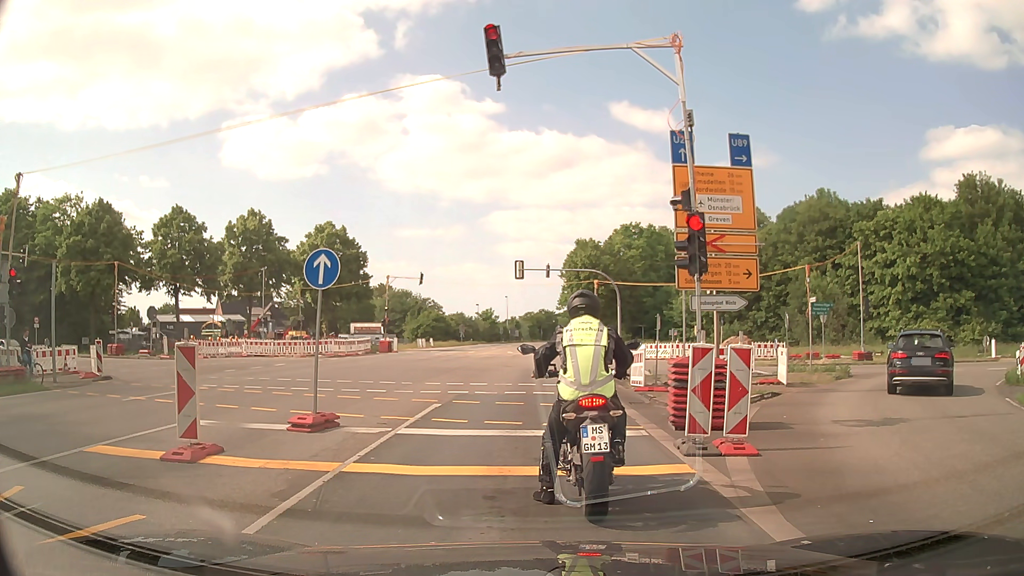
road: primary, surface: asphalt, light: Day
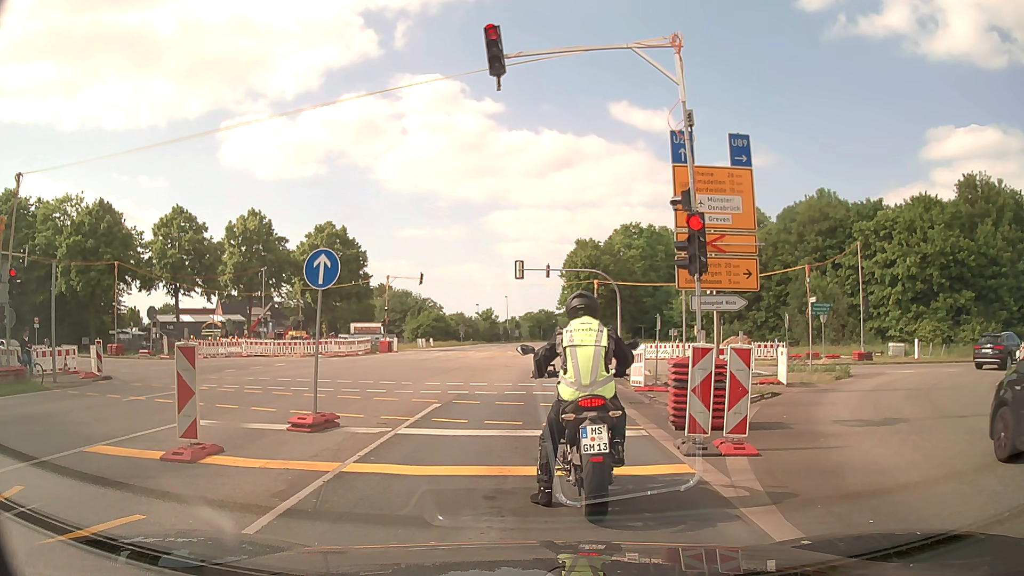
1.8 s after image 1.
(0.0, 0.0) m; 0°
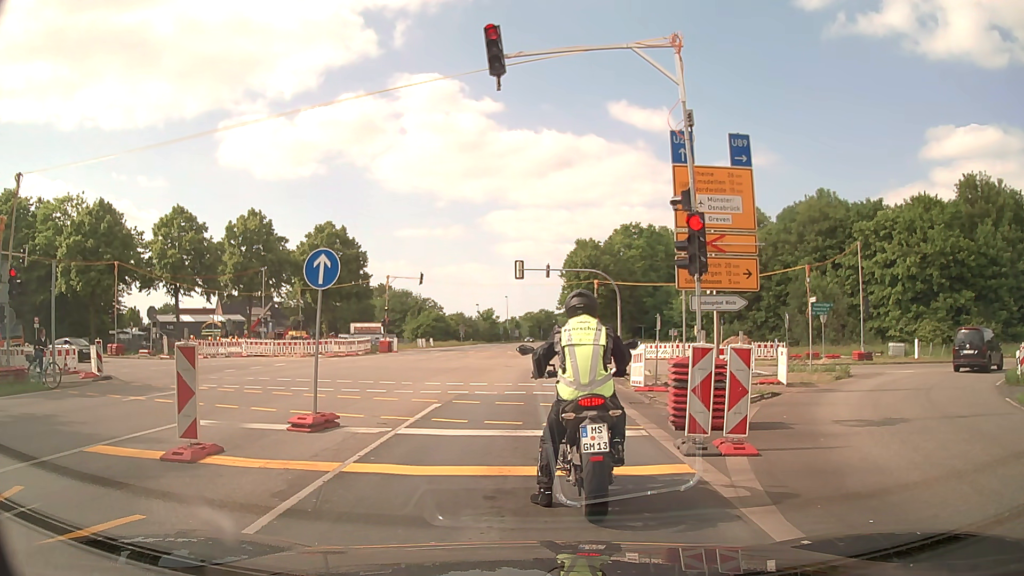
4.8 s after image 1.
(0.0, 0.0) m; 0°
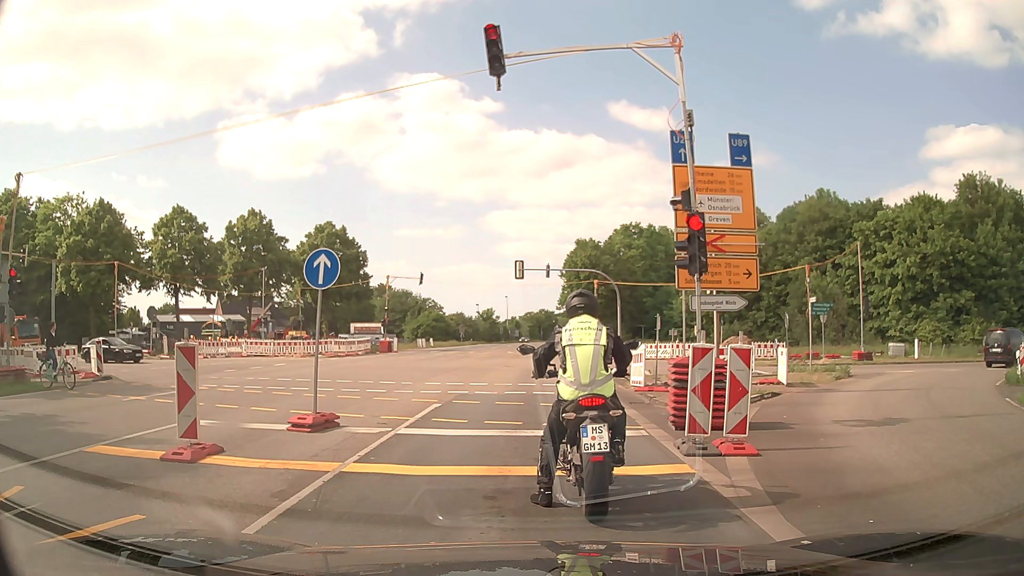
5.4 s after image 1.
(0.0, 0.0) m; 0°
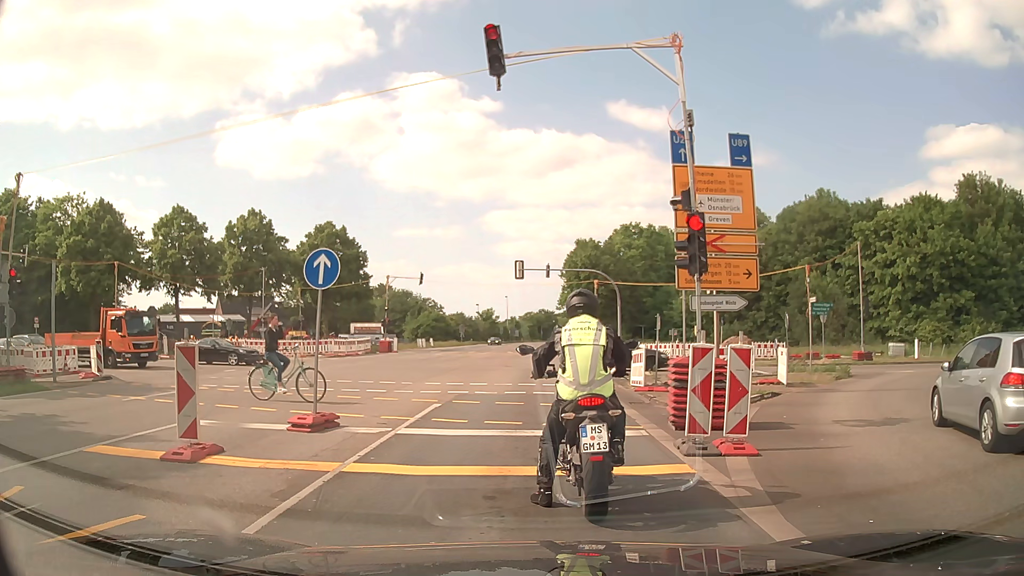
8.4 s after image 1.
(0.0, 0.0) m; 0°
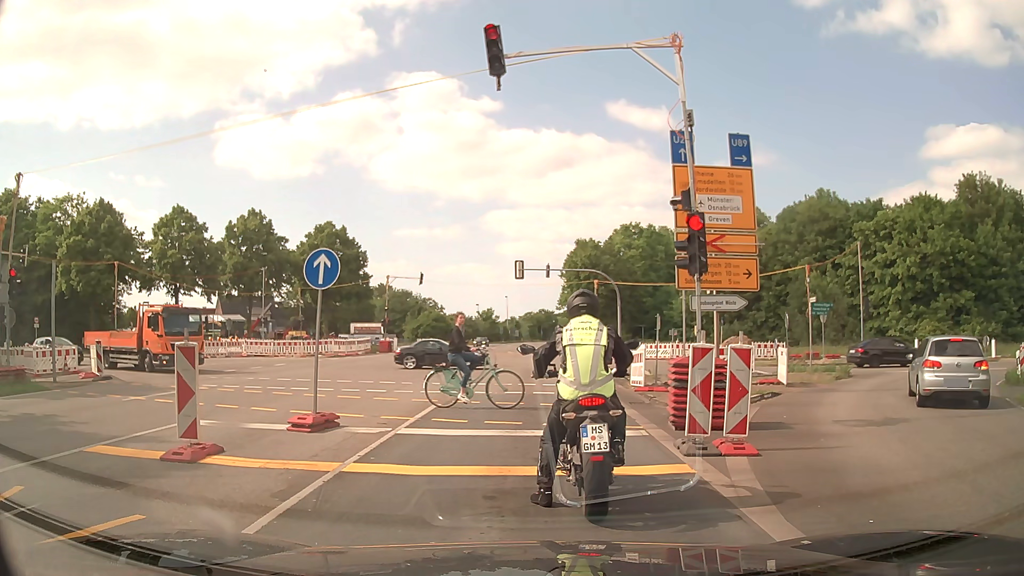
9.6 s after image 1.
(0.0, 0.0) m; 0°
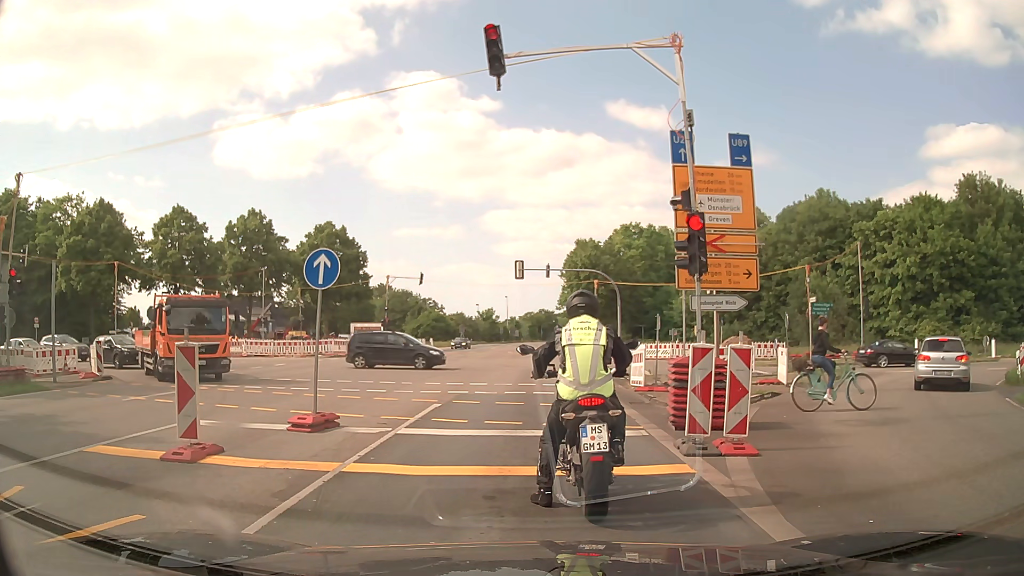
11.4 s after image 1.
(0.0, 0.0) m; 0°
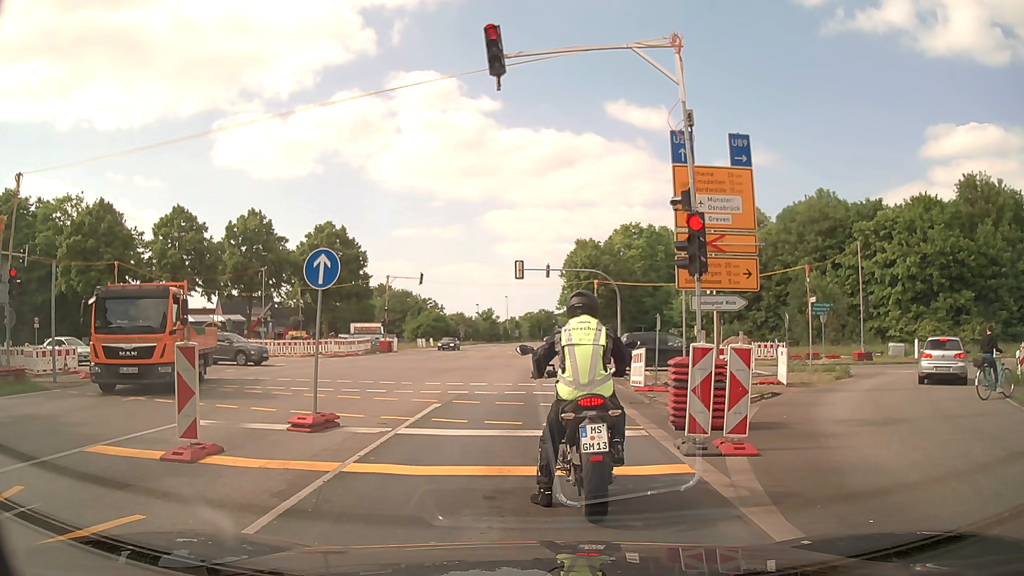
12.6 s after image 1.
(0.0, 0.0) m; 0°
